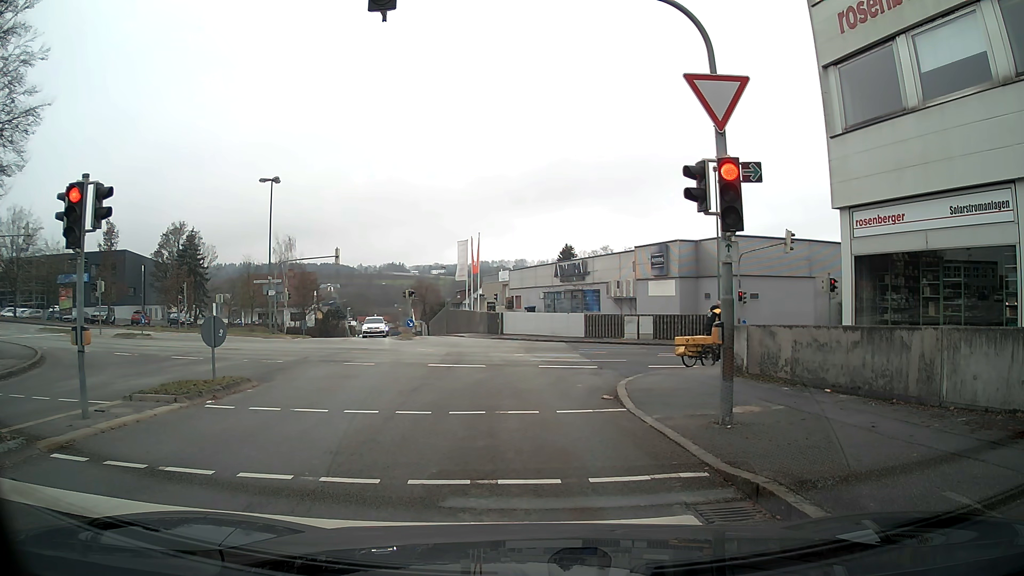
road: residential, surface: asphalt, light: Day
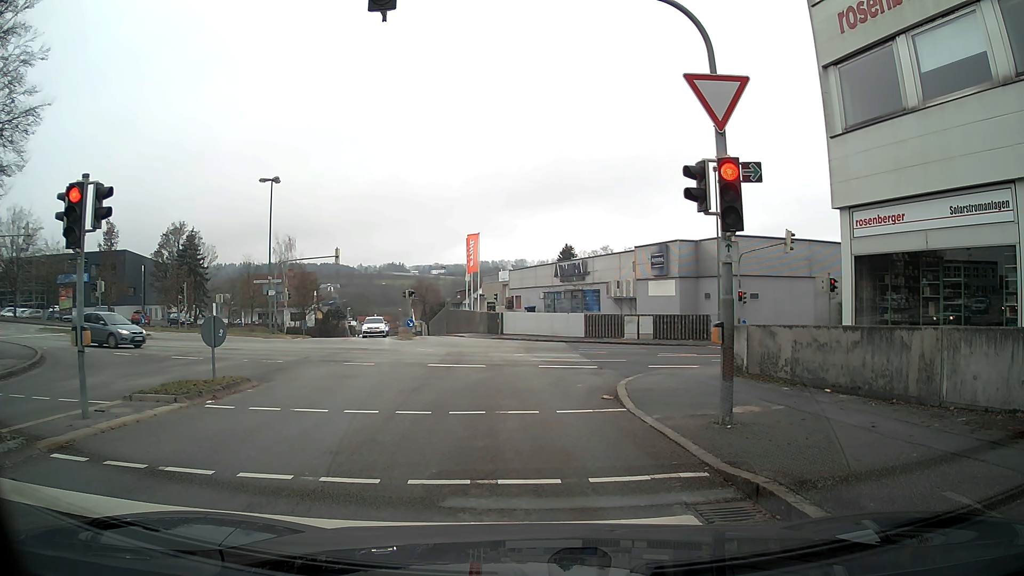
(0.0, 0.0) m; 0°
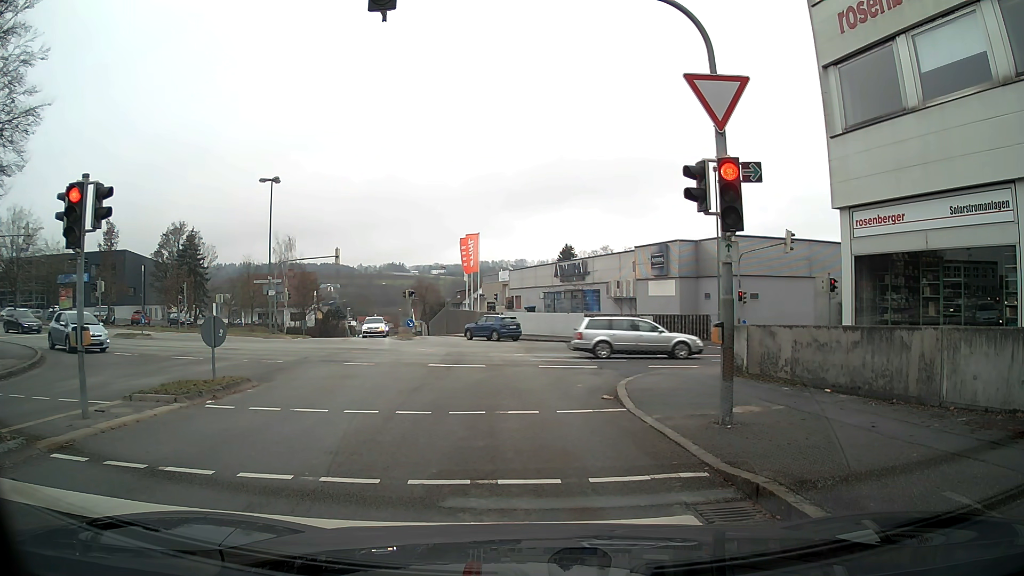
(0.0, 0.0) m; 0°
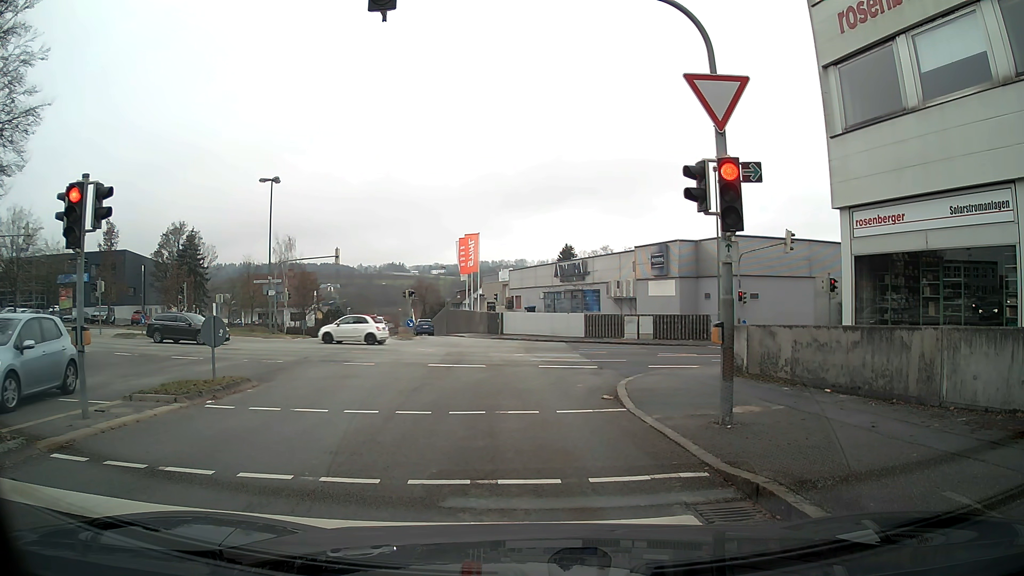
(0.0, 0.0) m; 0°
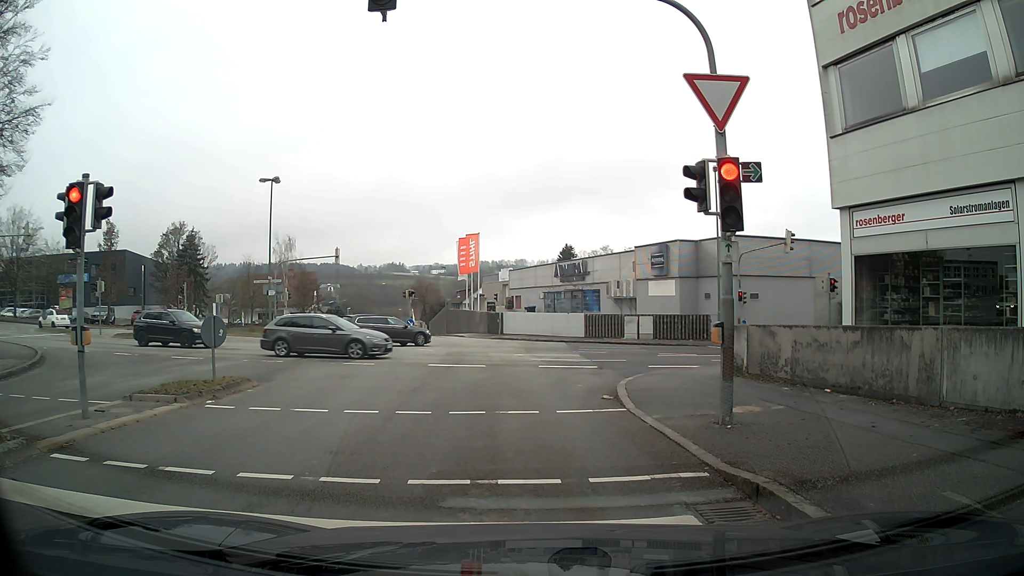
(0.0, 0.0) m; 0°
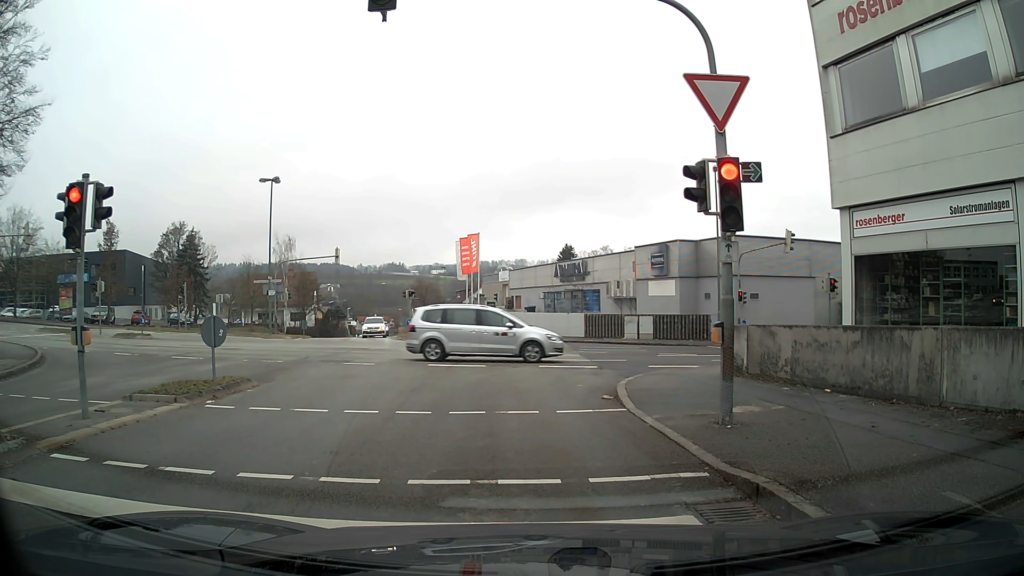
(0.0, 0.0) m; 0°
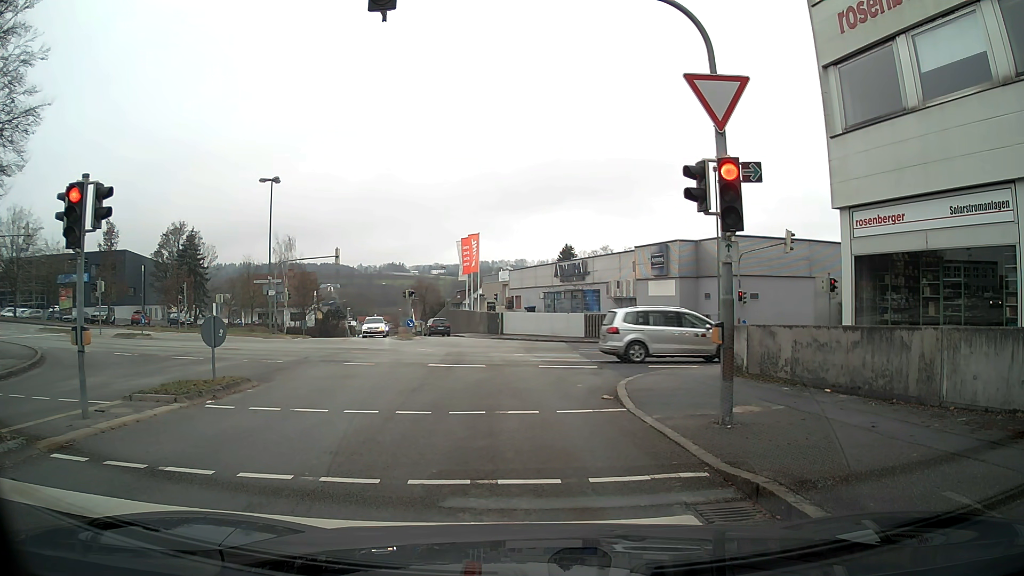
(0.0, 0.0) m; 0°
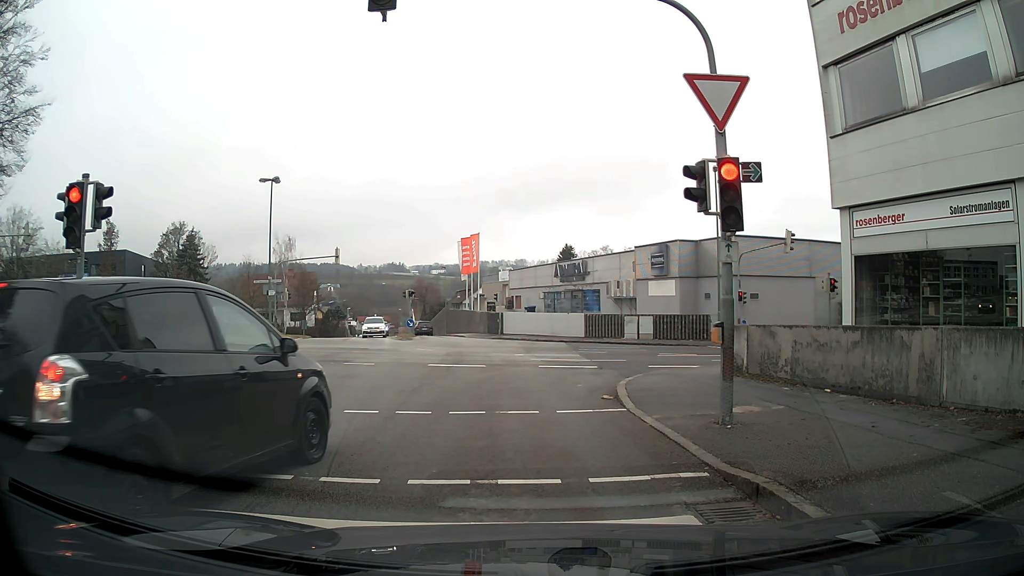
(0.0, 0.0) m; 0°
(0, +10) (-1, +20) (-1, +30) (-2, +40) (-4, +50) (-6, +60) (-8, +69) (-9, +79) (-11, +89) (-13, +99) m
